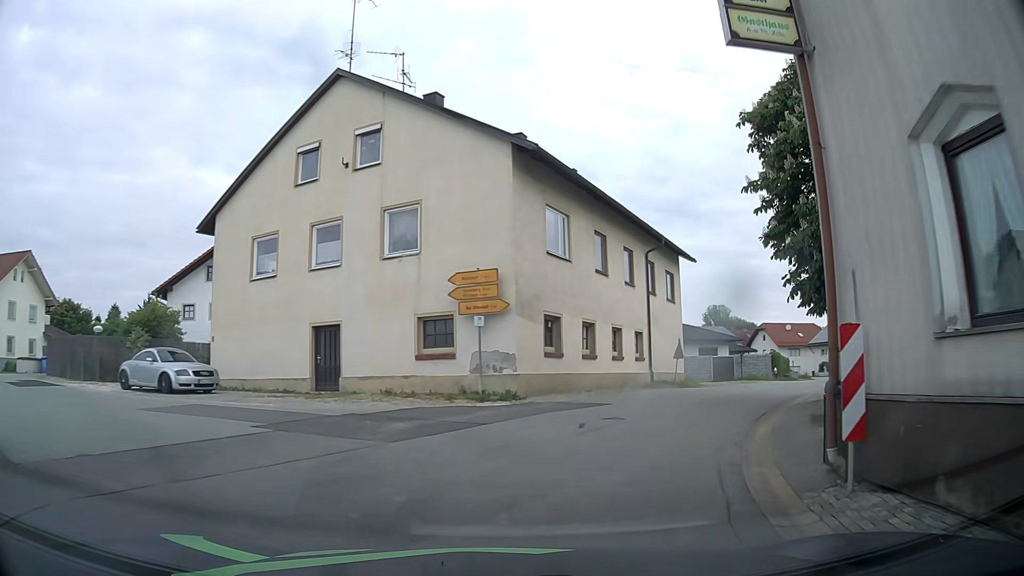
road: tertiary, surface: asphalt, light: Day
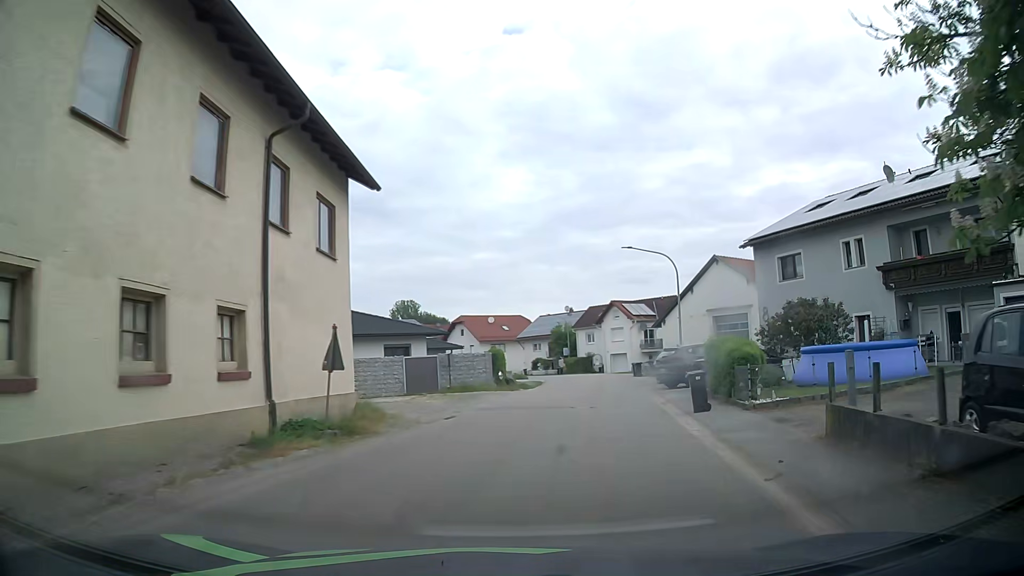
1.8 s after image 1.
(+3.5, +15.4) m; +26°
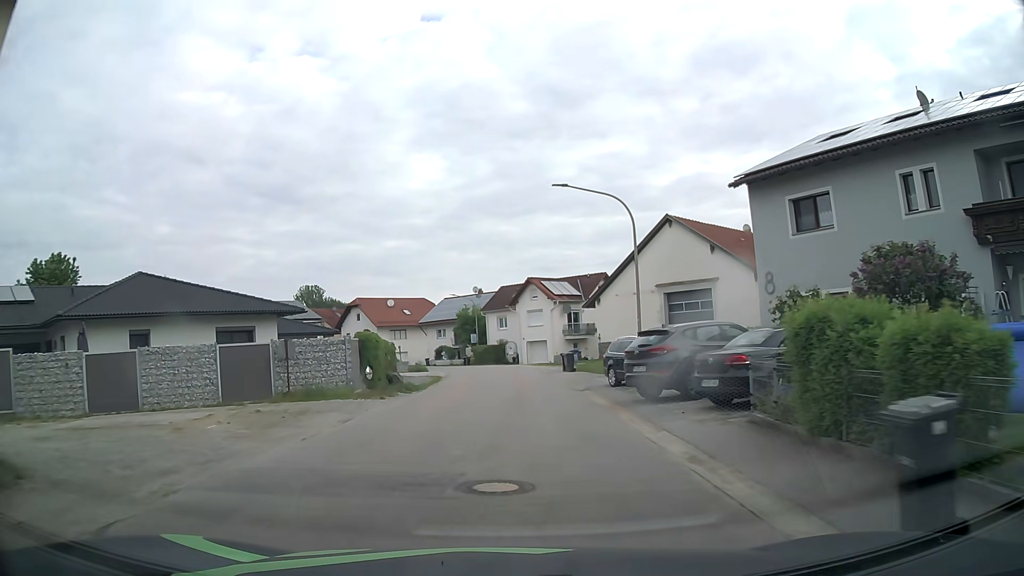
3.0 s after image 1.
(+1.3, +11.9) m; +9°
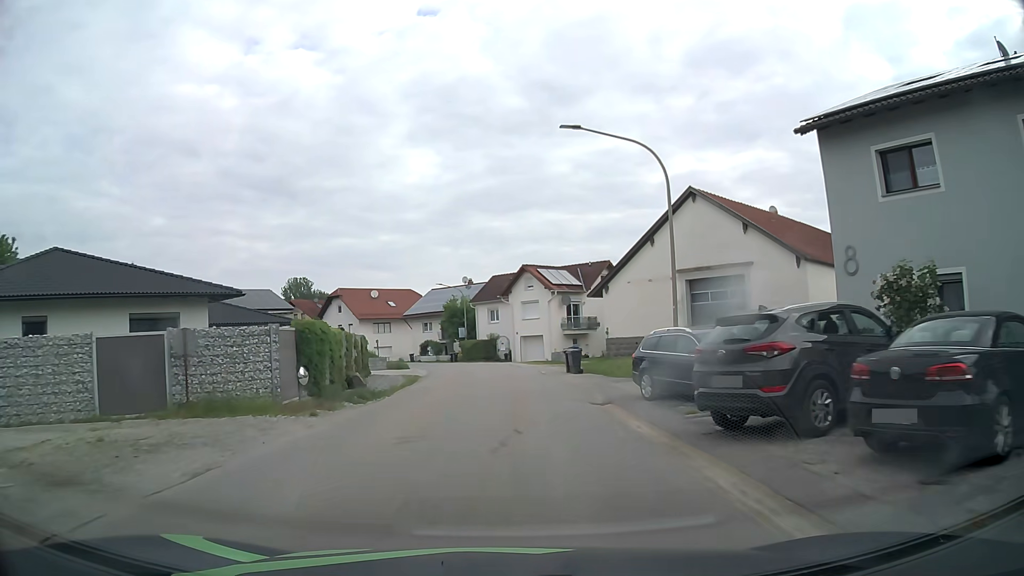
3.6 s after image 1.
(0.0, +6.6) m; 0°
(0, +10) (0, +20) (0, +30) (-1, +40) (-3, +50) (-6, +59) (-10, +68) (-16, +77) (-22, +84) (-30, +91) m
